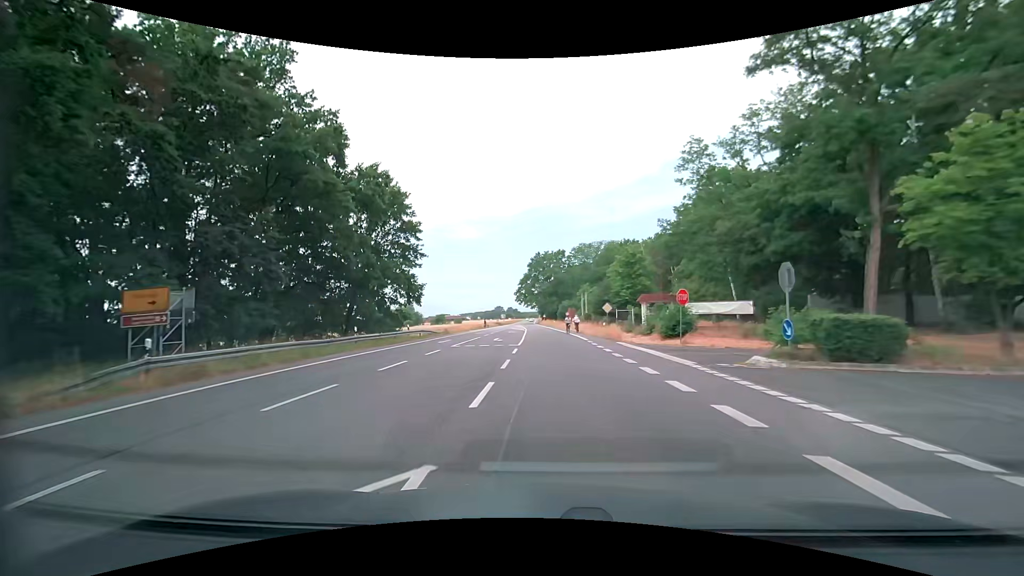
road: secondary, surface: asphalt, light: Day
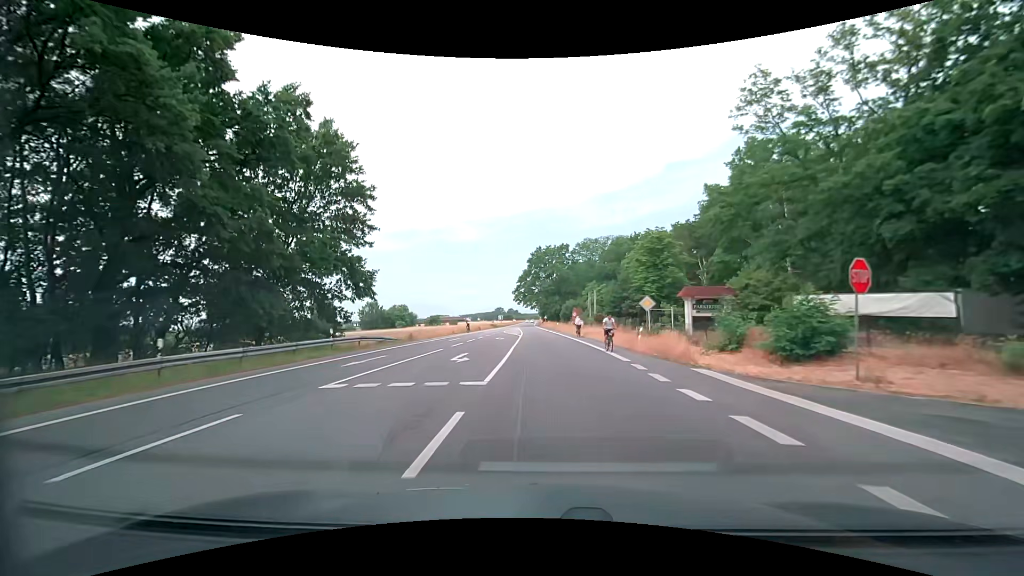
(-0.1, +15.3) m; 0°
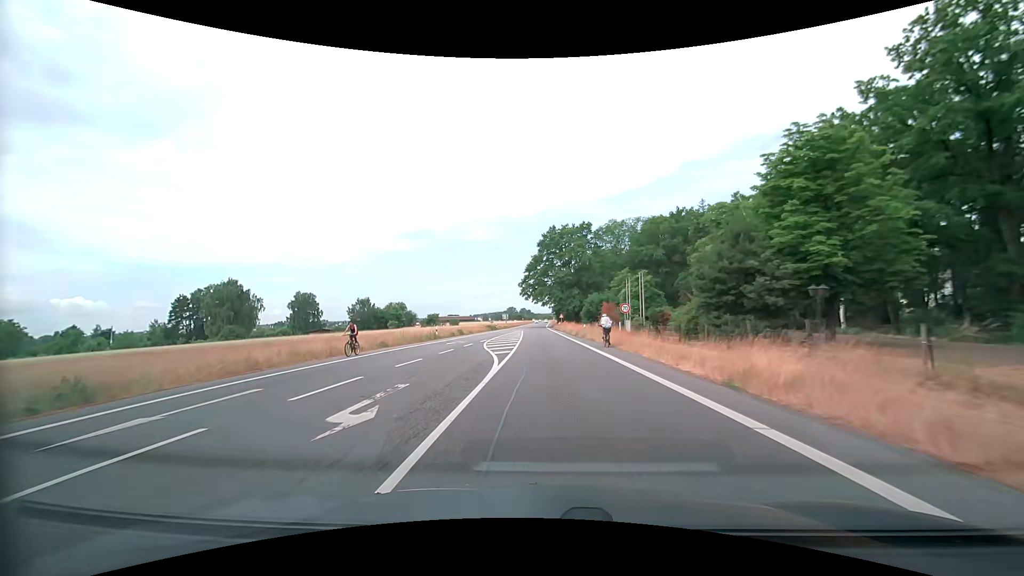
(-0.4, +30.5) m; -2°
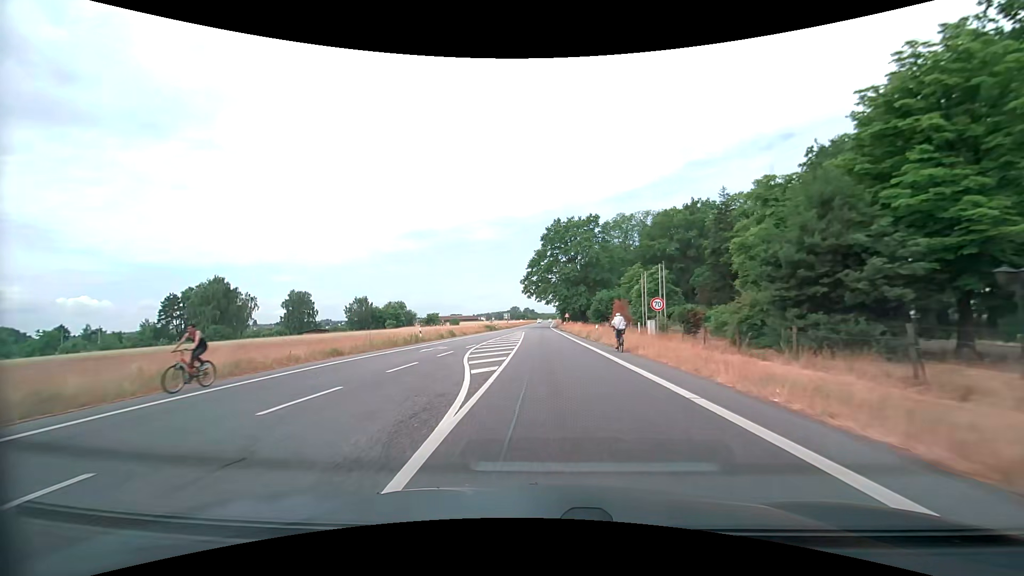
(0.0, +7.6) m; -1°
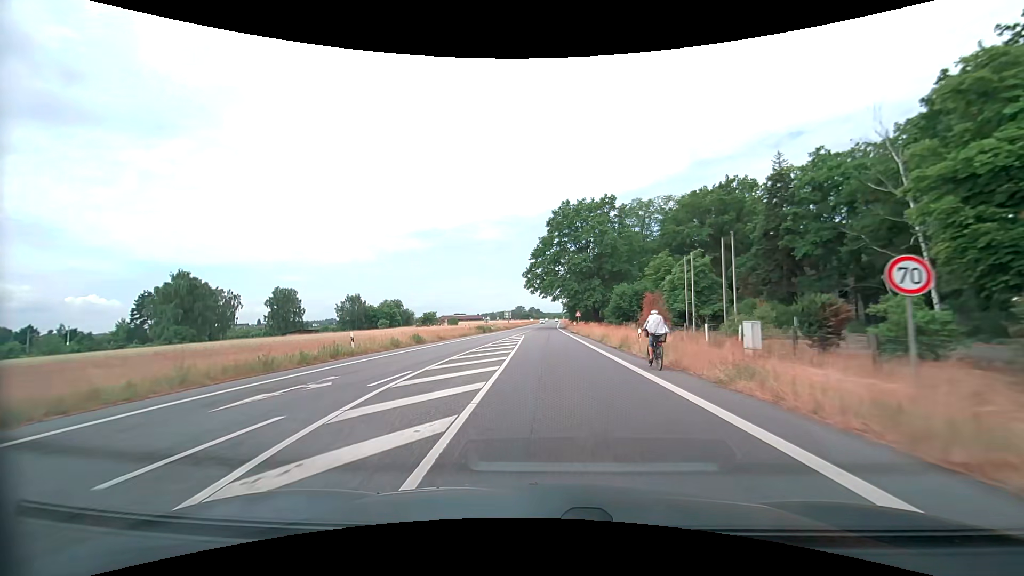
(0.0, +15.2) m; 0°
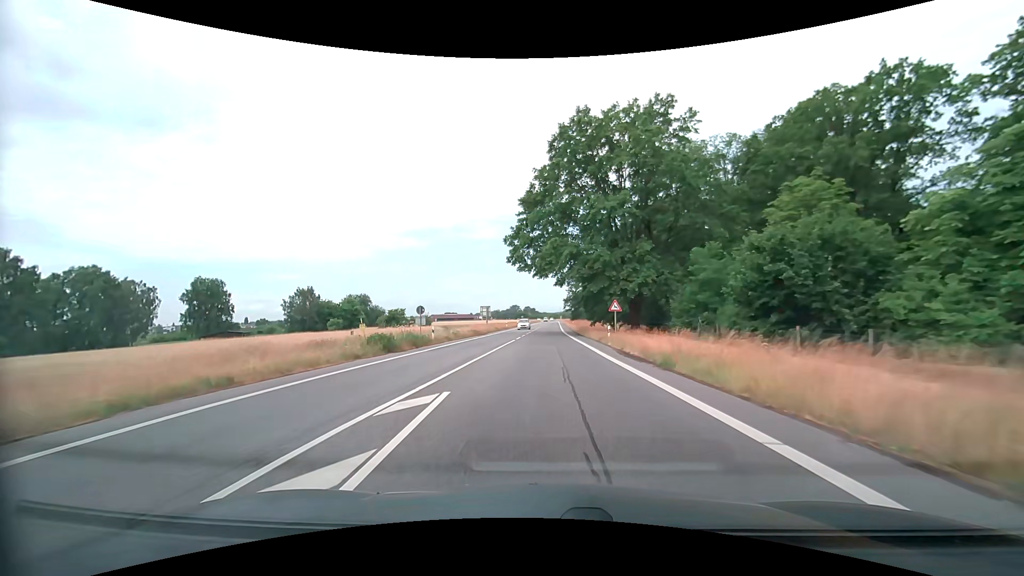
(-0.3, +38.1) m; 0°
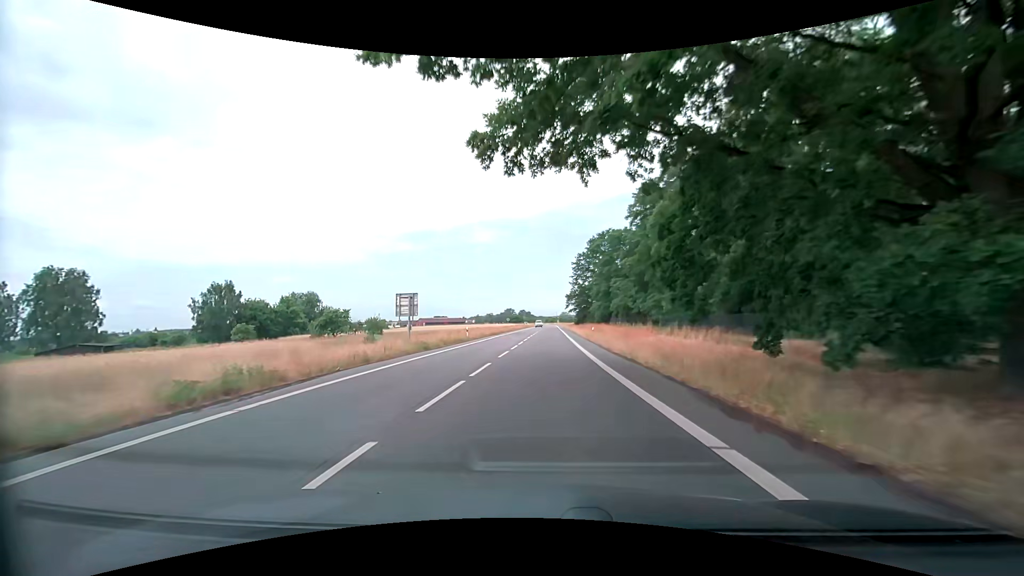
(+0.2, +40.3) m; 0°
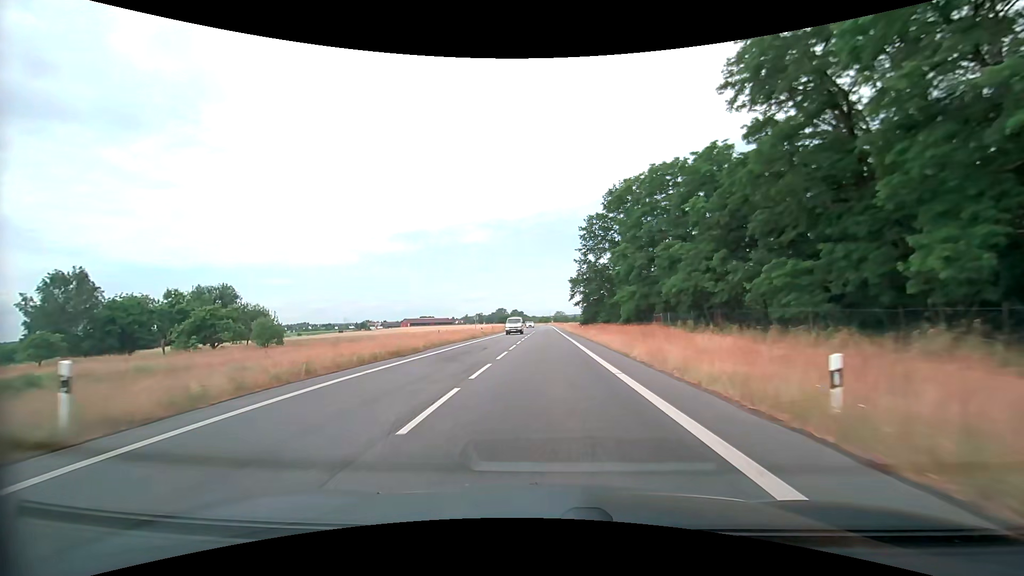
(+0.3, +37.8) m; +1°
(0, +10) (0, +20) (0, +30) (0, +40) (0, +50) (0, +60) (0, +70) (0, +80) (+1, +90) (+1, +100) m
